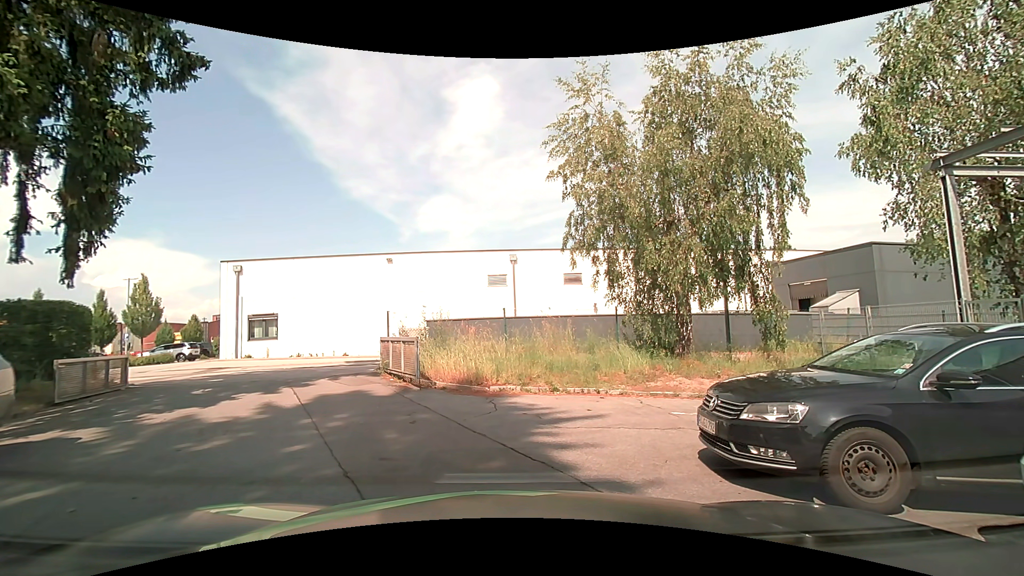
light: Day
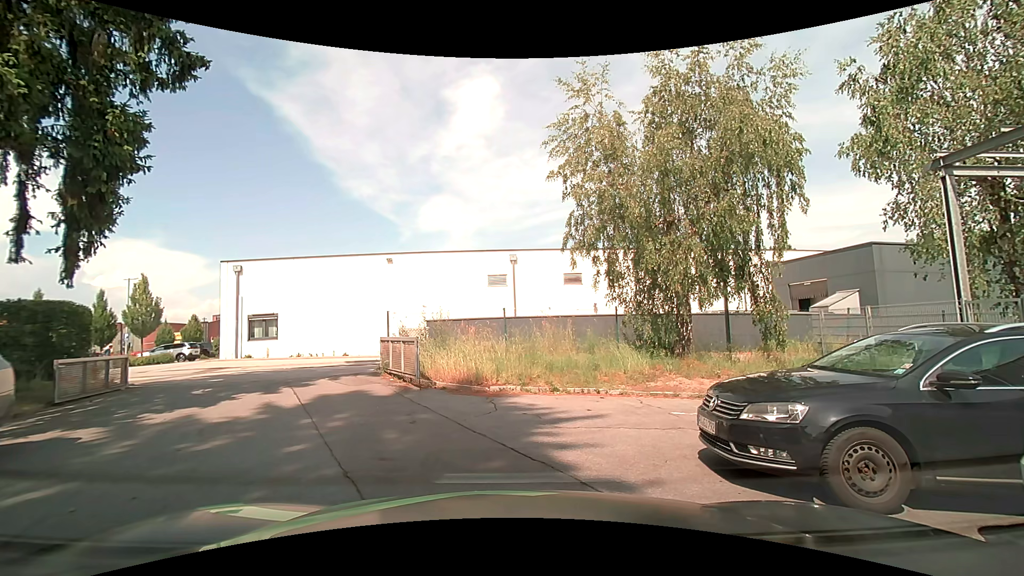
(0.0, 0.0) m; 0°
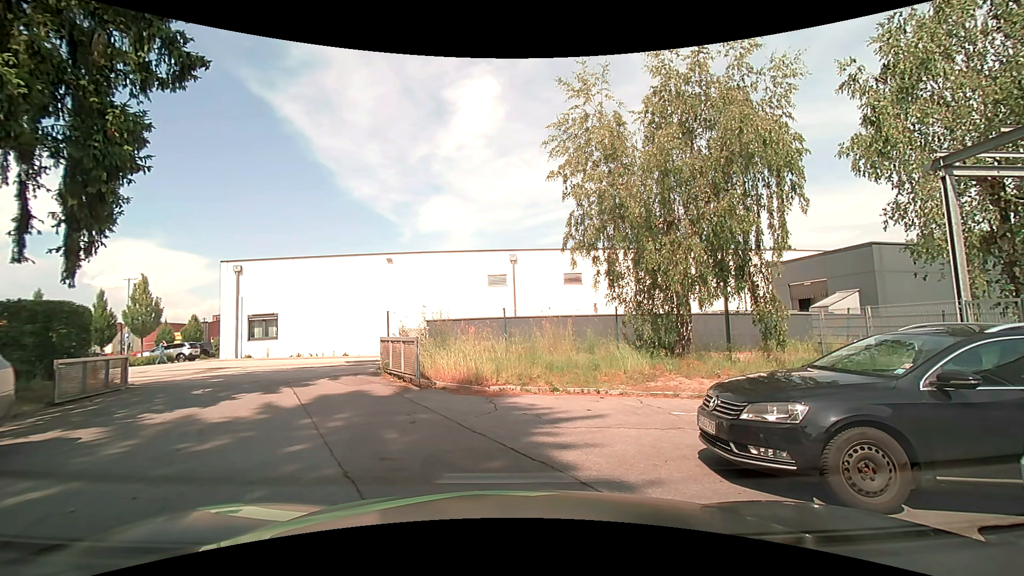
(0.0, 0.0) m; 0°
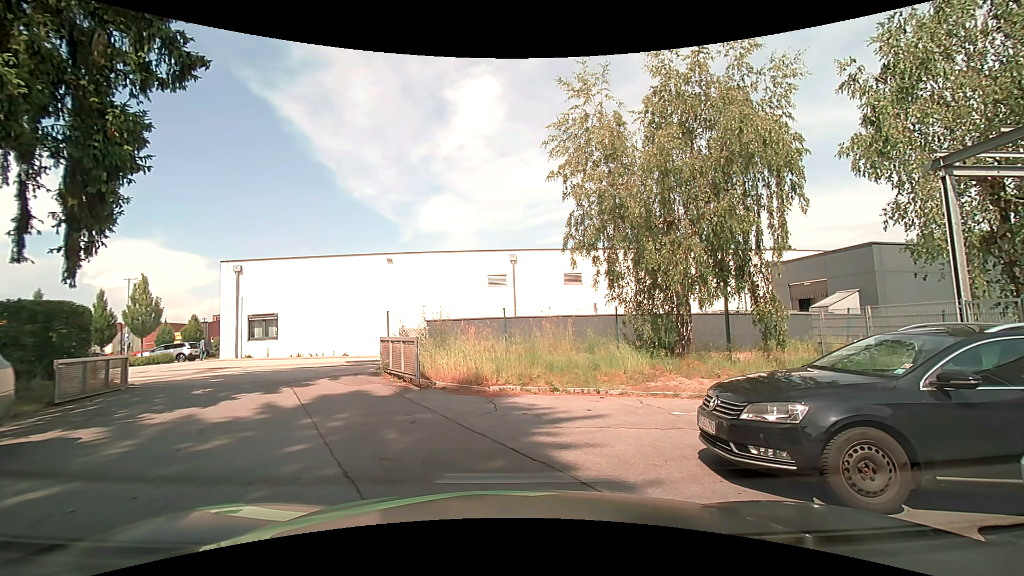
(0.0, 0.0) m; 0°
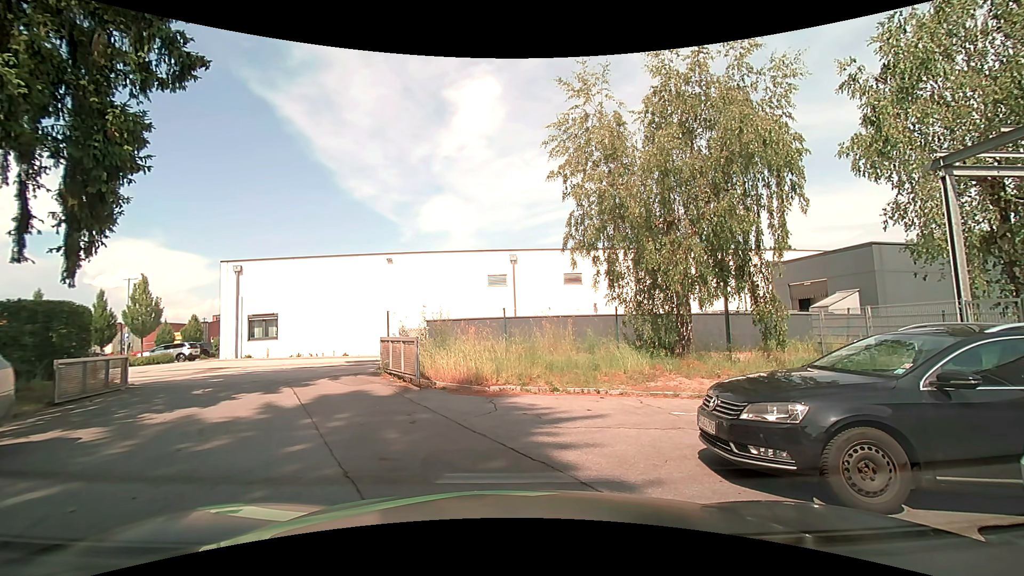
(0.0, 0.0) m; 0°
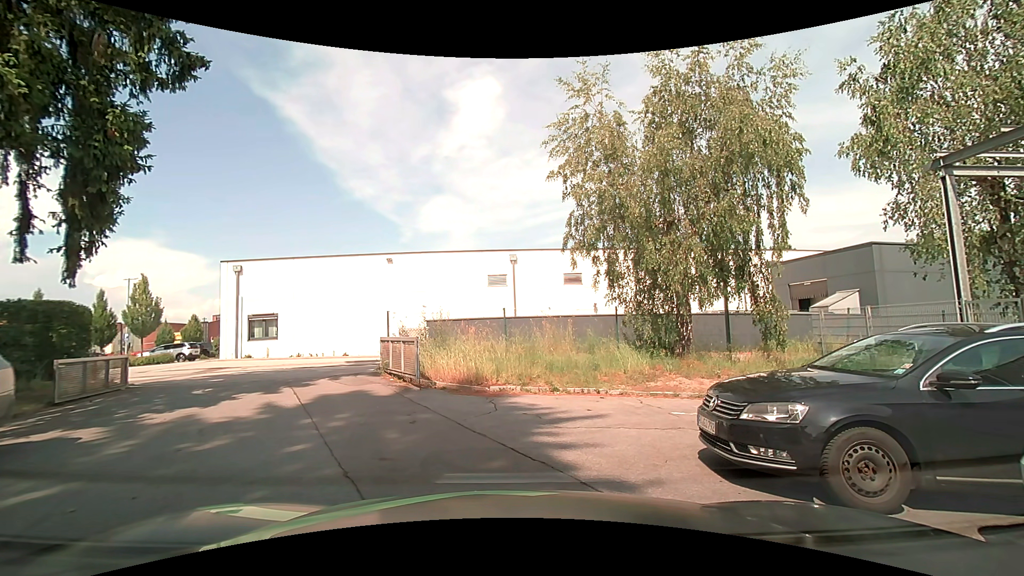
(0.0, 0.0) m; 0°
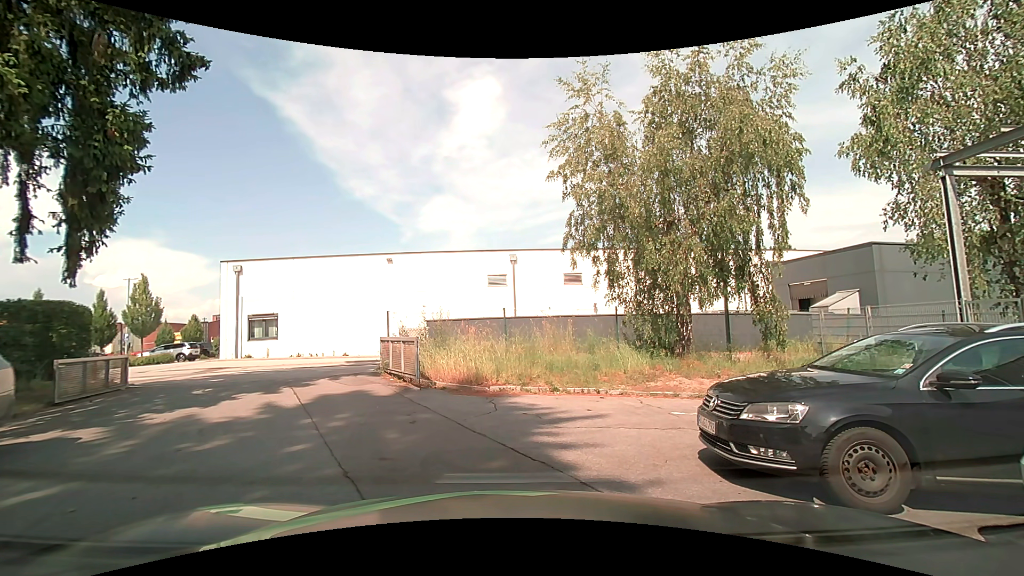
(0.0, 0.0) m; 0°
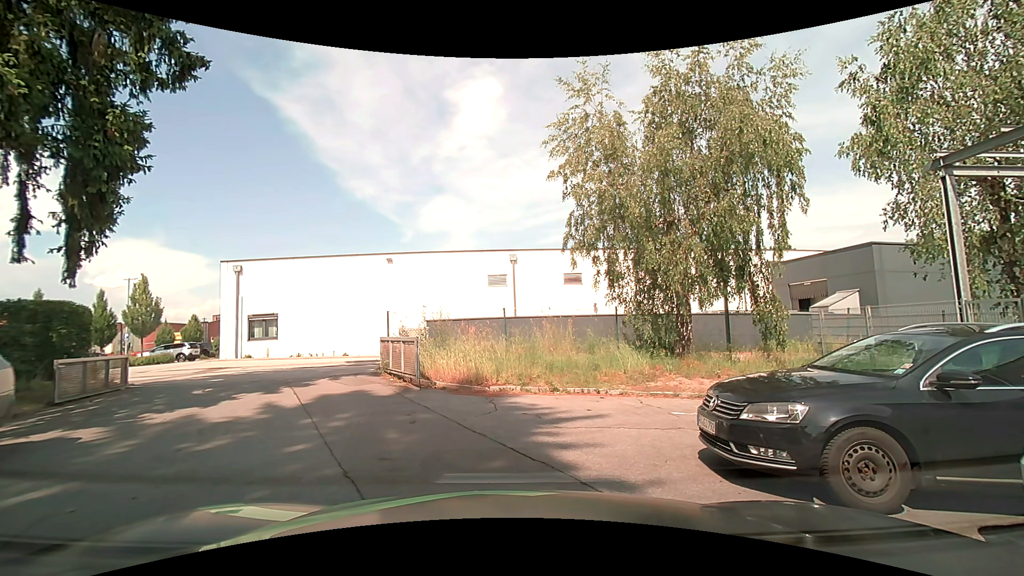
(0.0, 0.0) m; 0°
